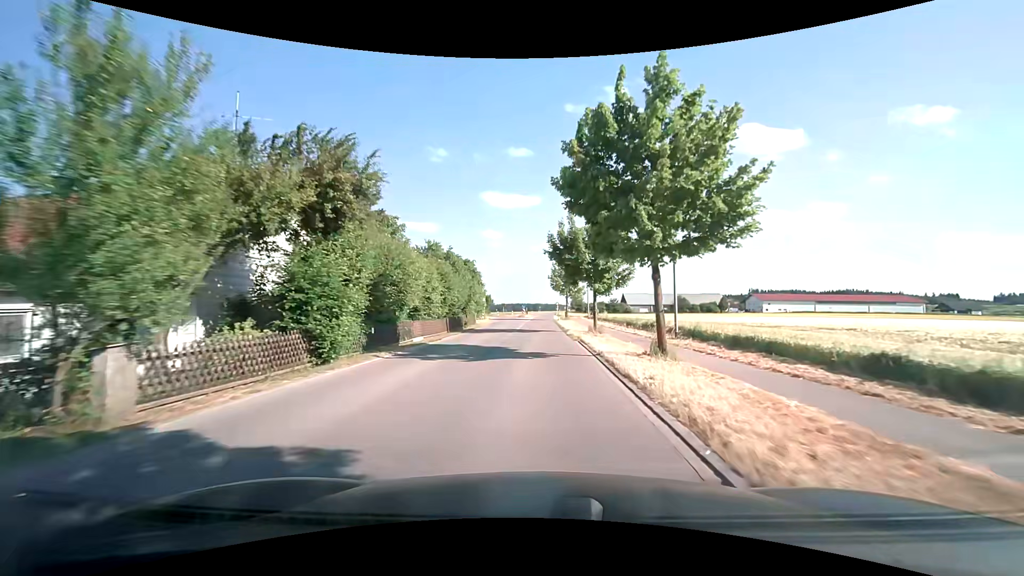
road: tertiary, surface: asphalt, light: Day
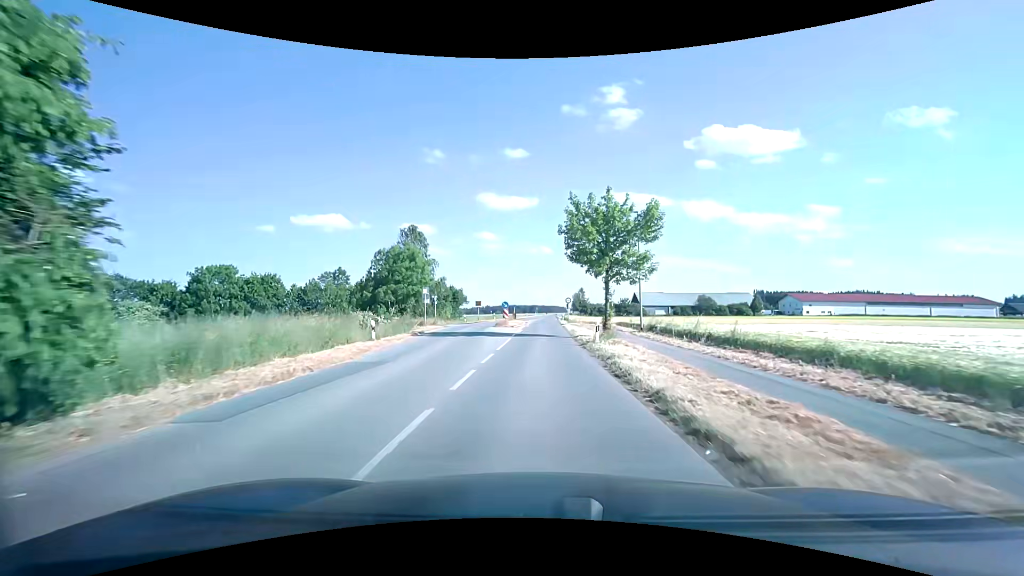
(-0.1, +39.9) m; 0°
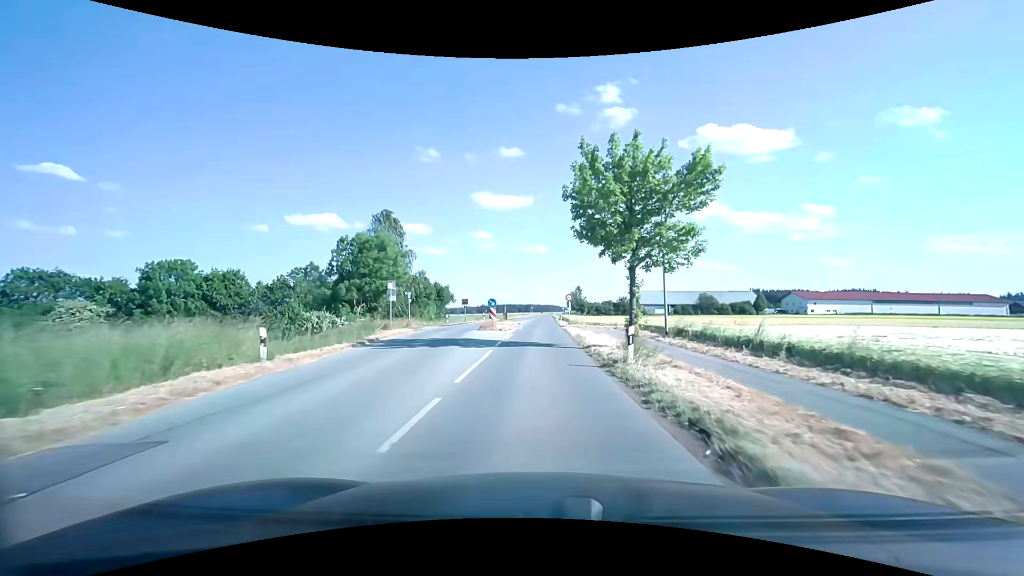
(+0.1, +8.0) m; +1°
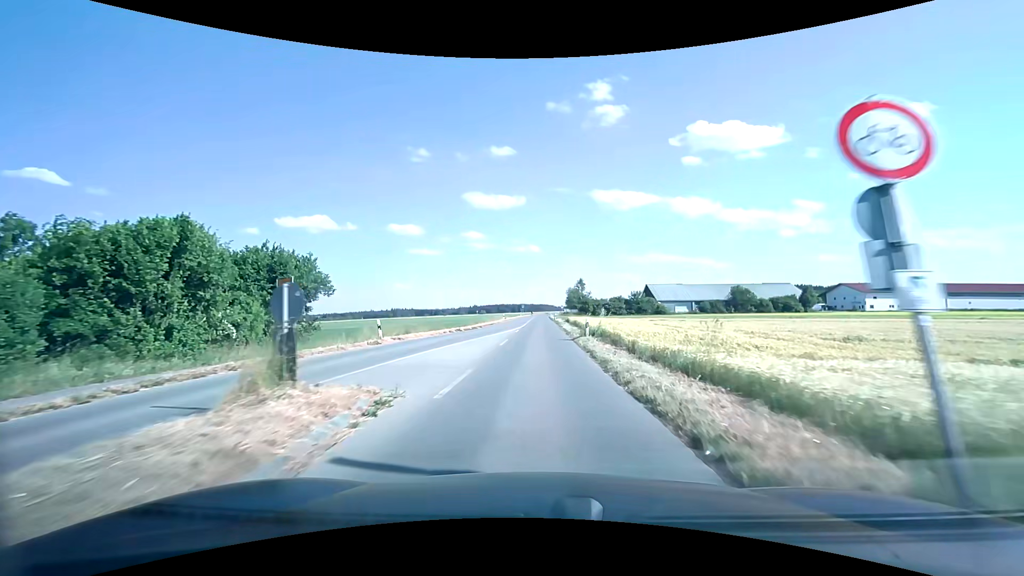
(+0.5, +39.7) m; +1°
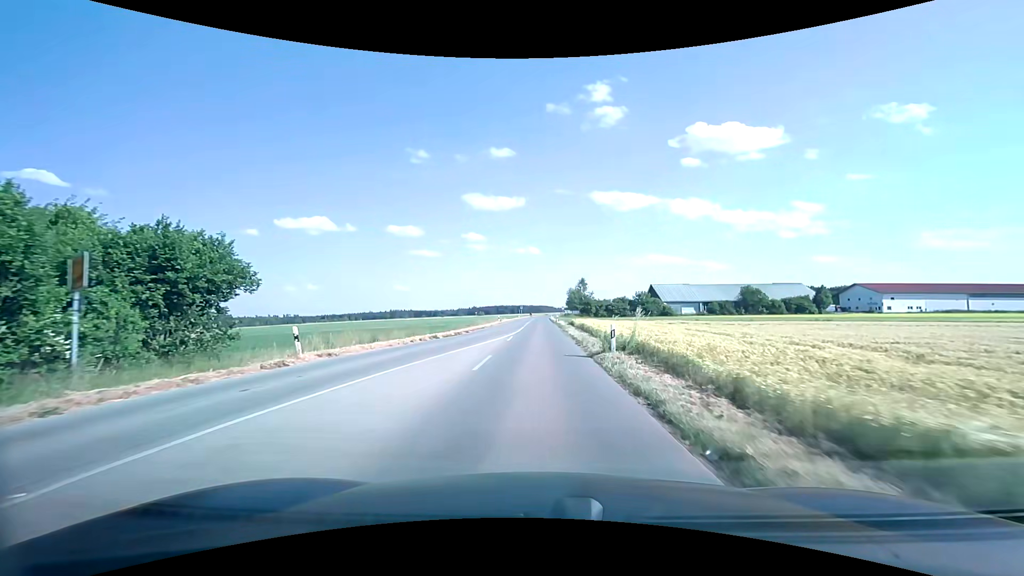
(0.0, +8.1) m; 0°
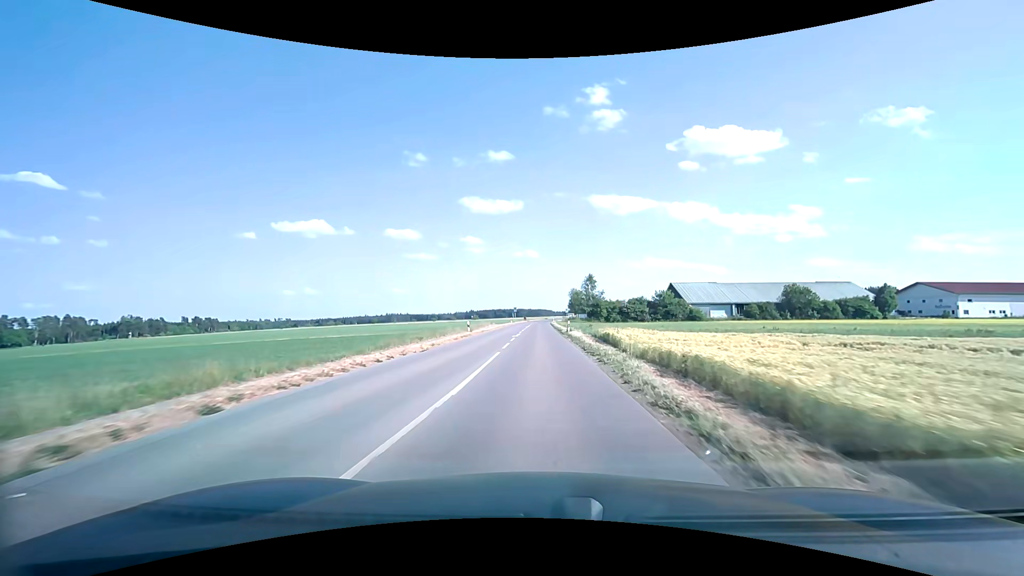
(0.0, +27.9) m; 0°
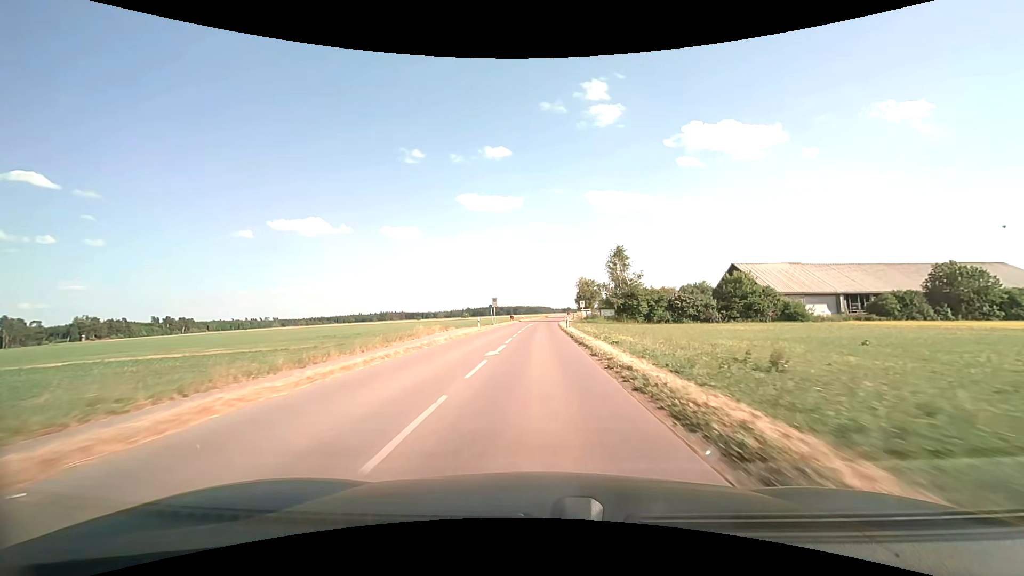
(+0.1, +47.0) m; 0°
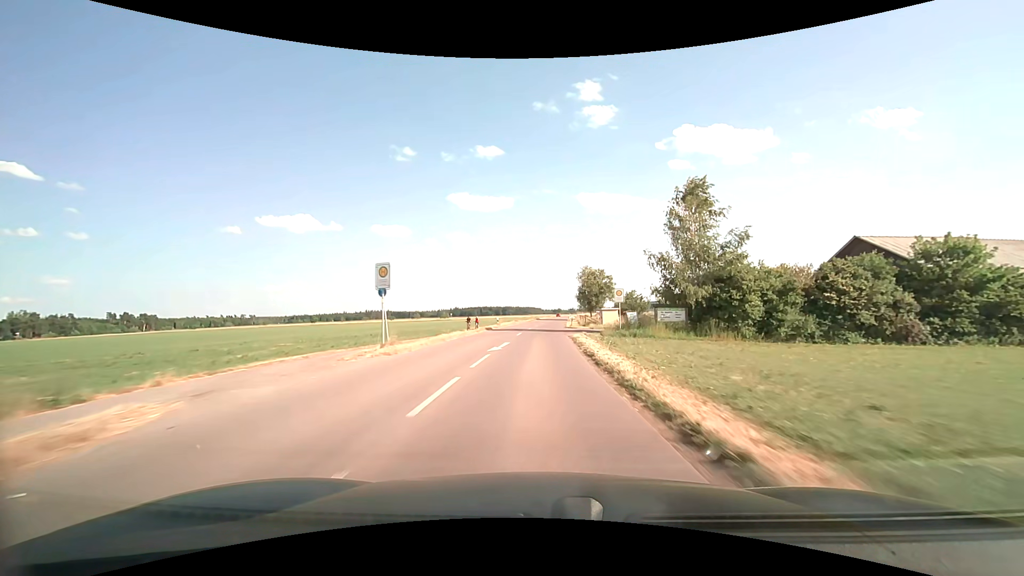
(+0.2, +40.4) m; +1°
(0, +10) (0, +20) (+1, +30) (+1, +40) (+1, +50) (+2, +60) (+2, +70) (+3, +80) (+4, +90) (+4, +100) m
